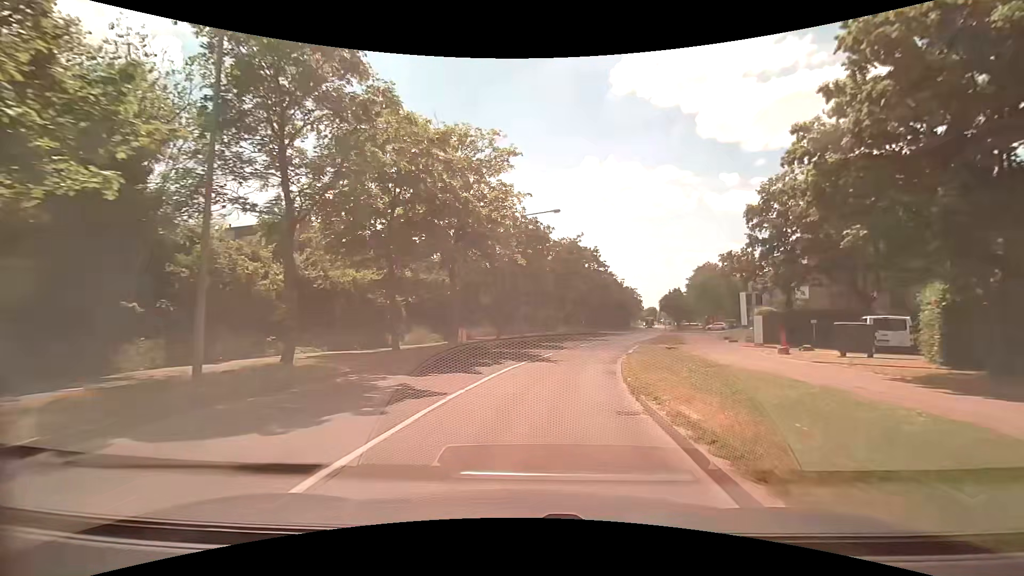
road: tertiary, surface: asphalt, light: Day
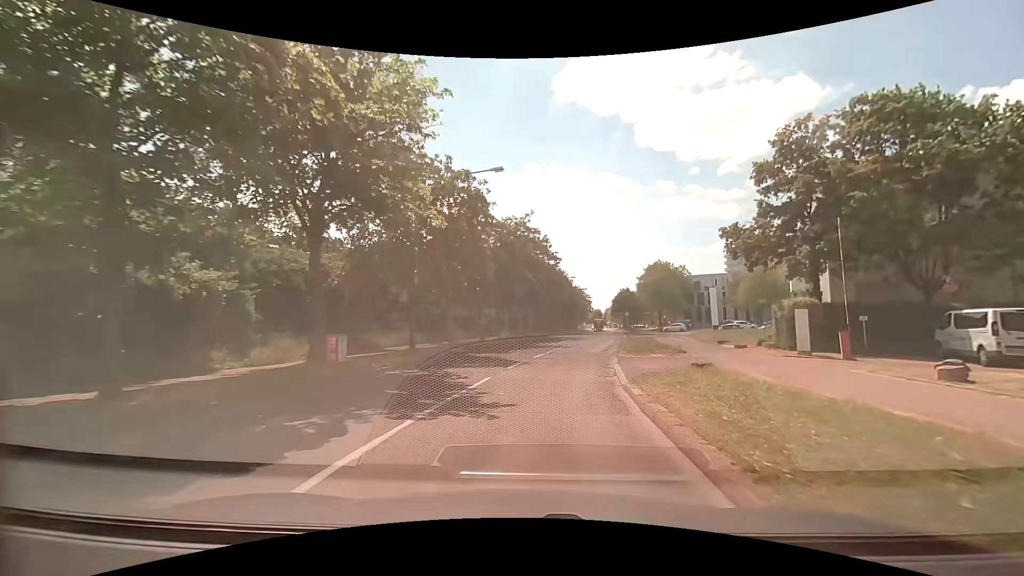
(+0.6, +11.5) m; +6°
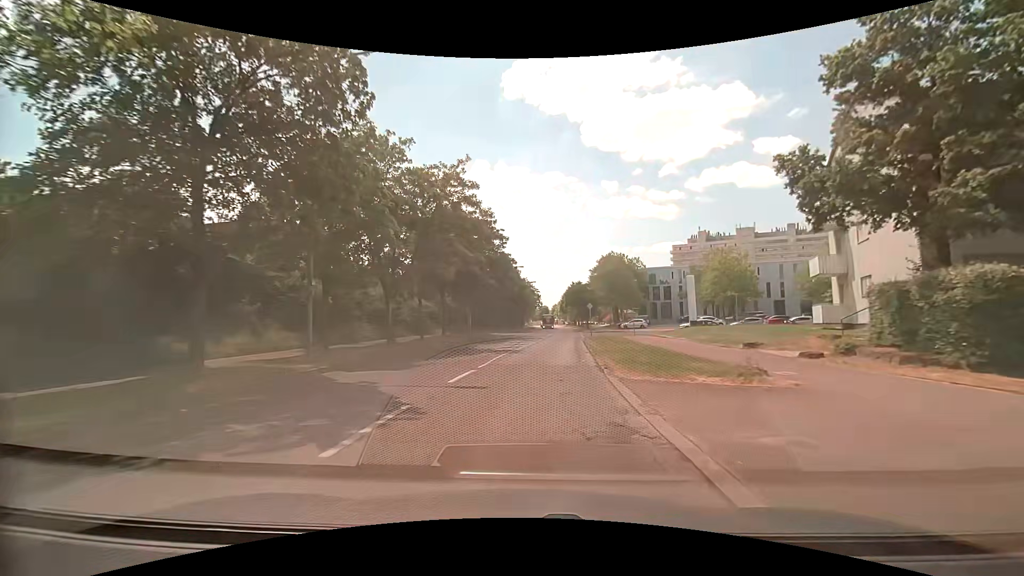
(+0.7, +12.1) m; +6°
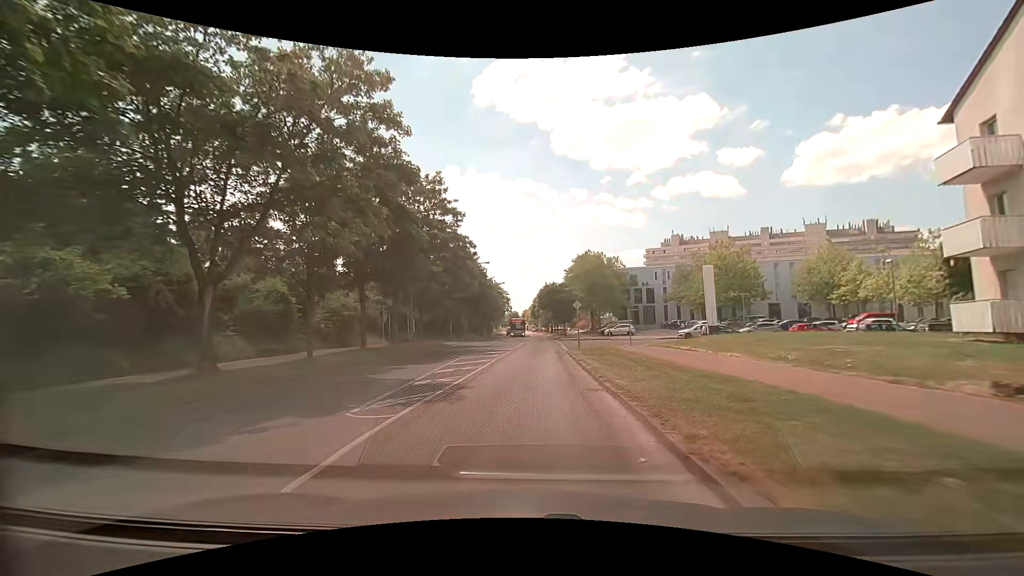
(+0.6, +12.8) m; +4°
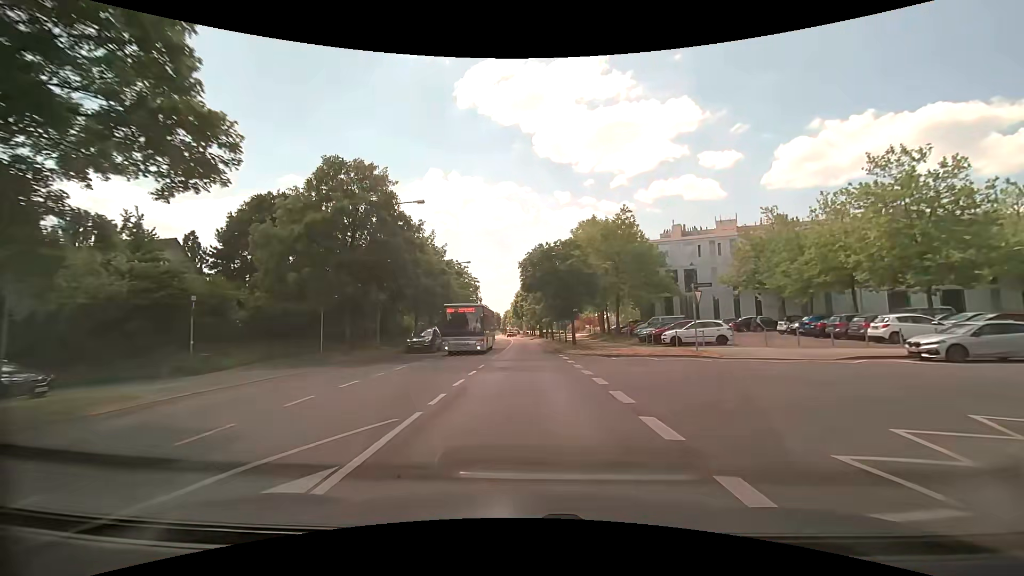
(+0.7, +34.5) m; +1°
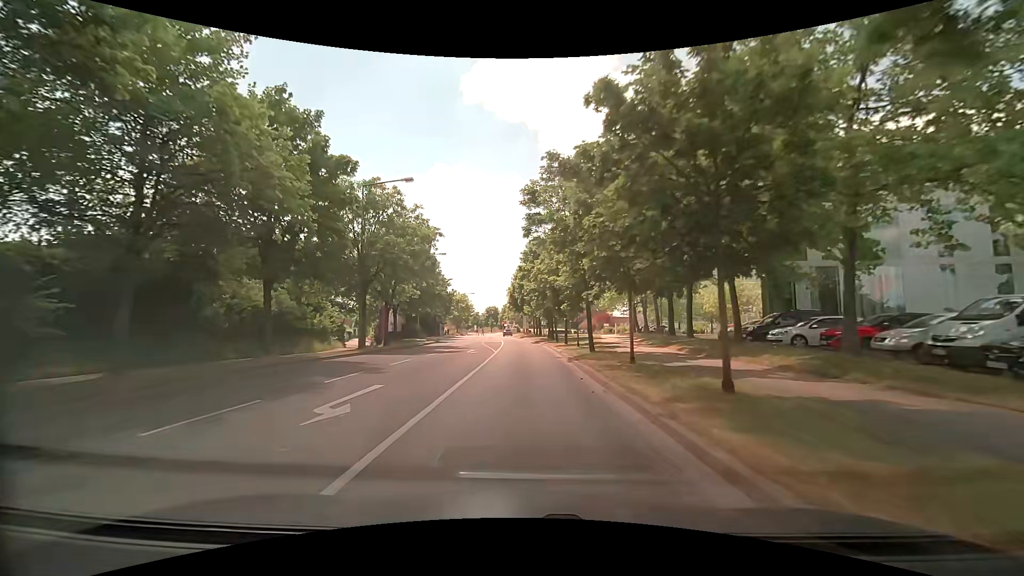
(+0.2, +34.3) m; 0°
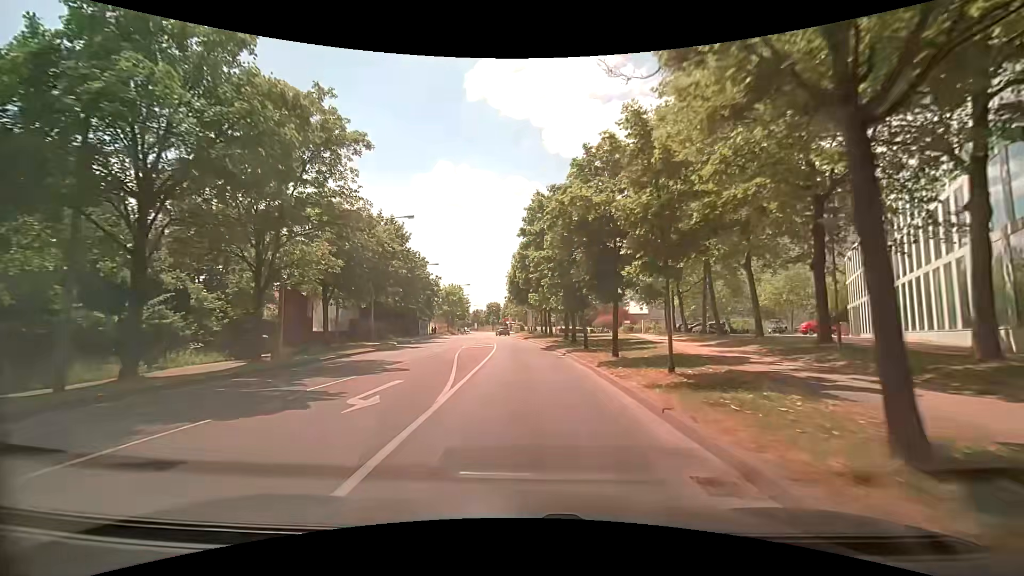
(-0.2, +19.9) m; -1°
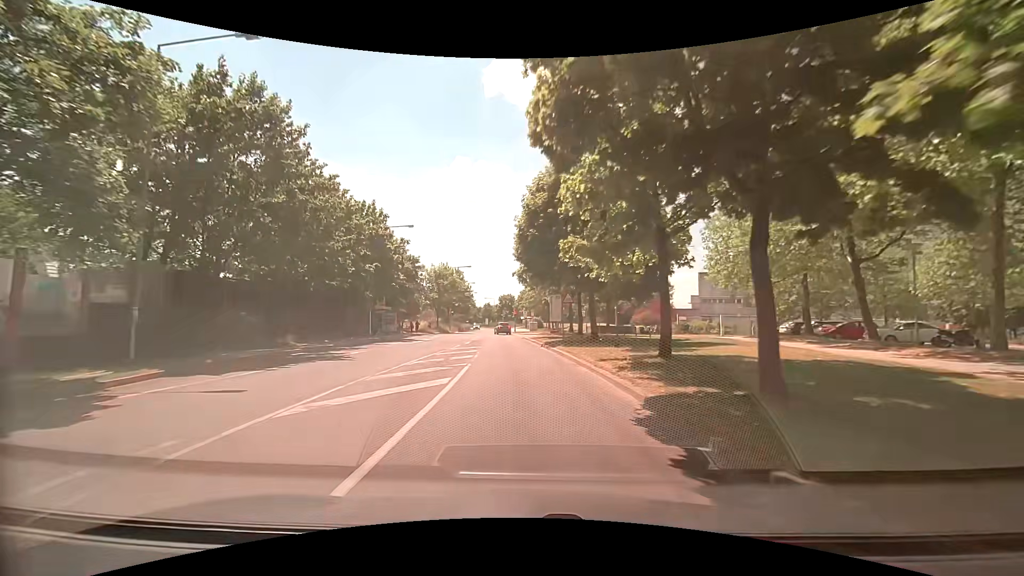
(+0.1, +26.4) m; -1°
(0, +10) (-1, +20) (-1, +30) (-2, +40) (-3, +50) (-4, +60) (-5, +70) (-5, +80) (-6, +90) (-7, +100) m
